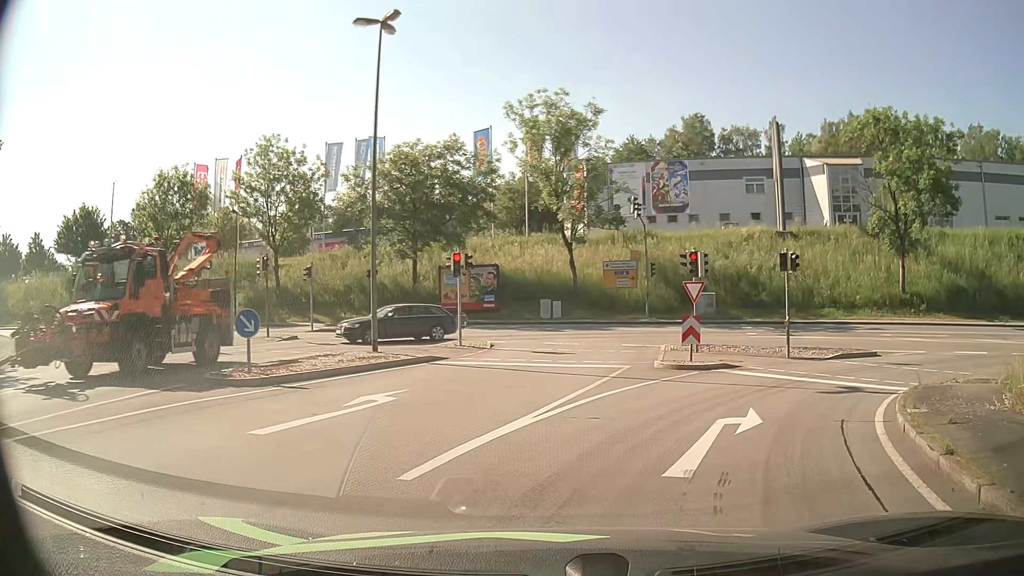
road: primary_link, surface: asphalt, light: Day
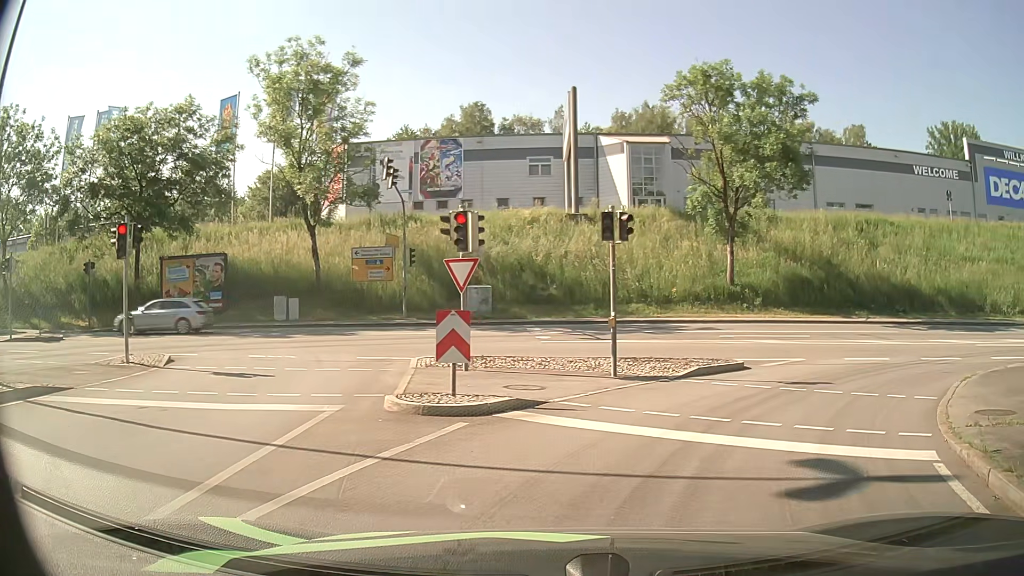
(+1.1, +8.2) m; +18°
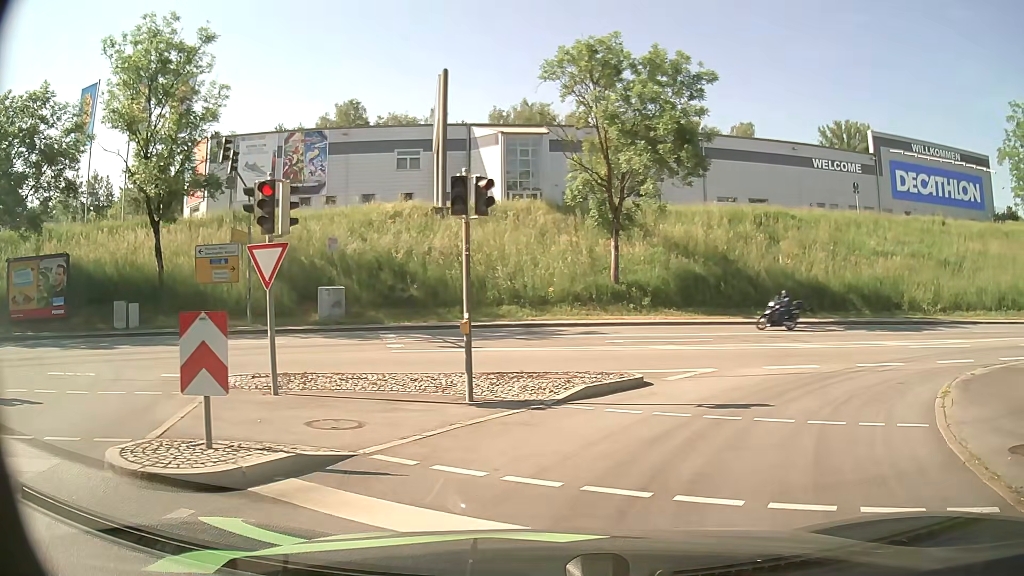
(+0.4, +3.7) m; +11°
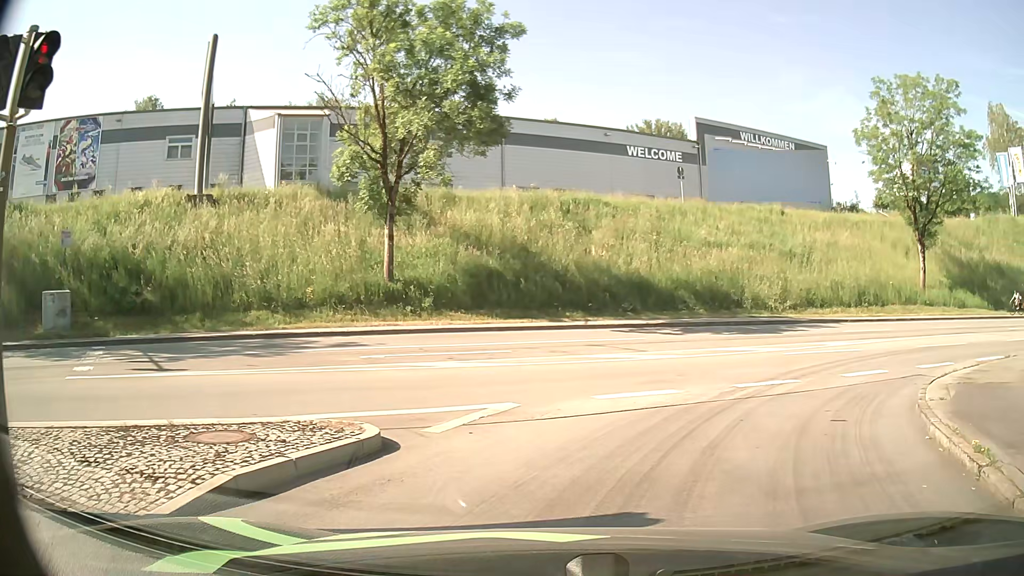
(+0.9, +6.0) m; +17°
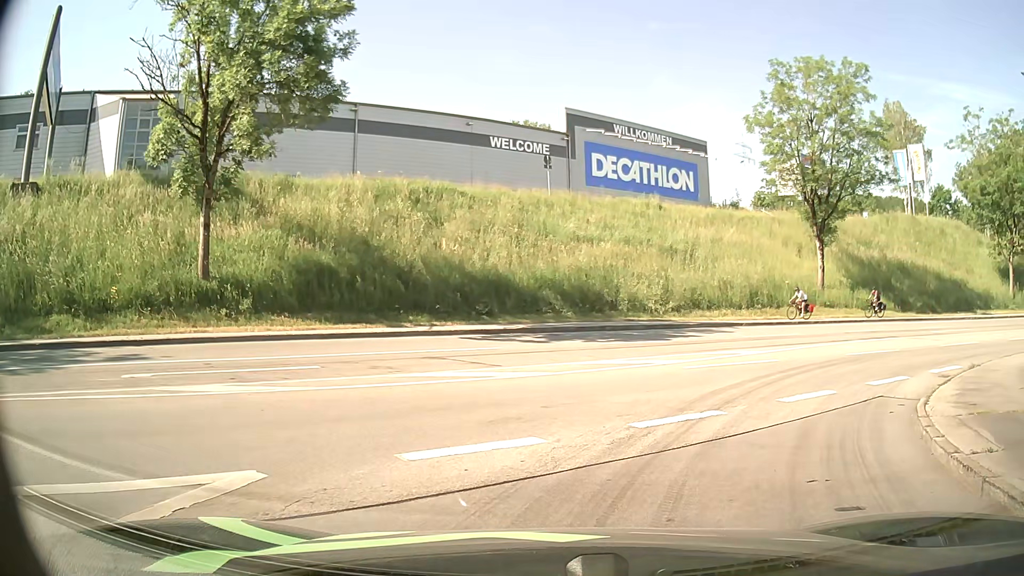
(+0.4, +4.3) m; +11°
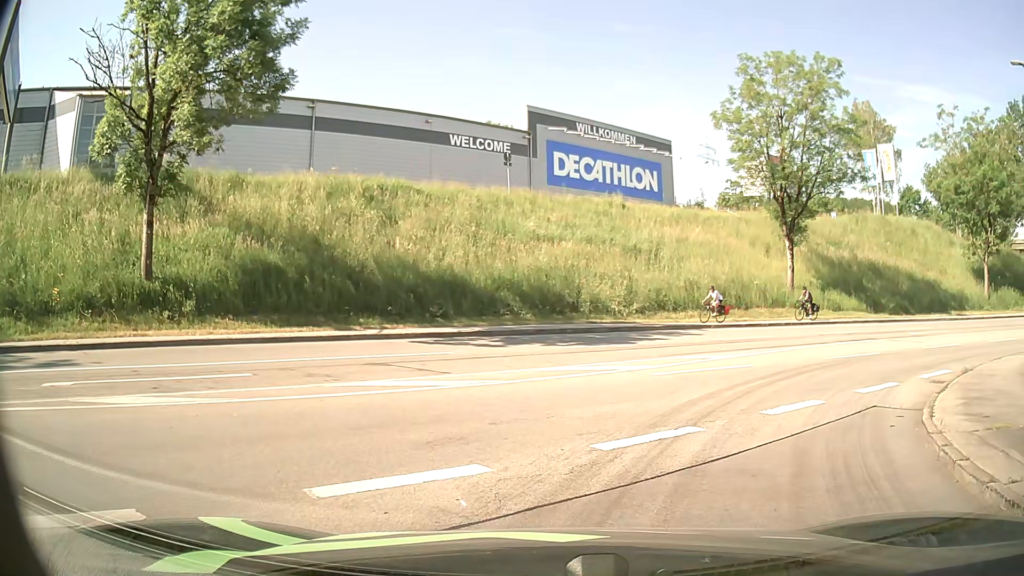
(0.0, +1.2) m; +3°
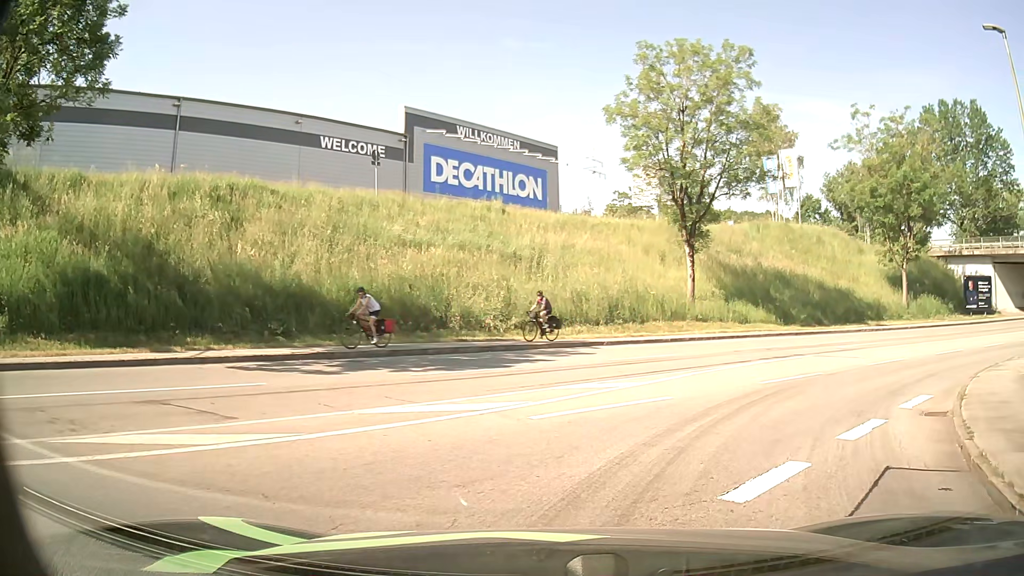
(+0.4, +4.1) m; +10°
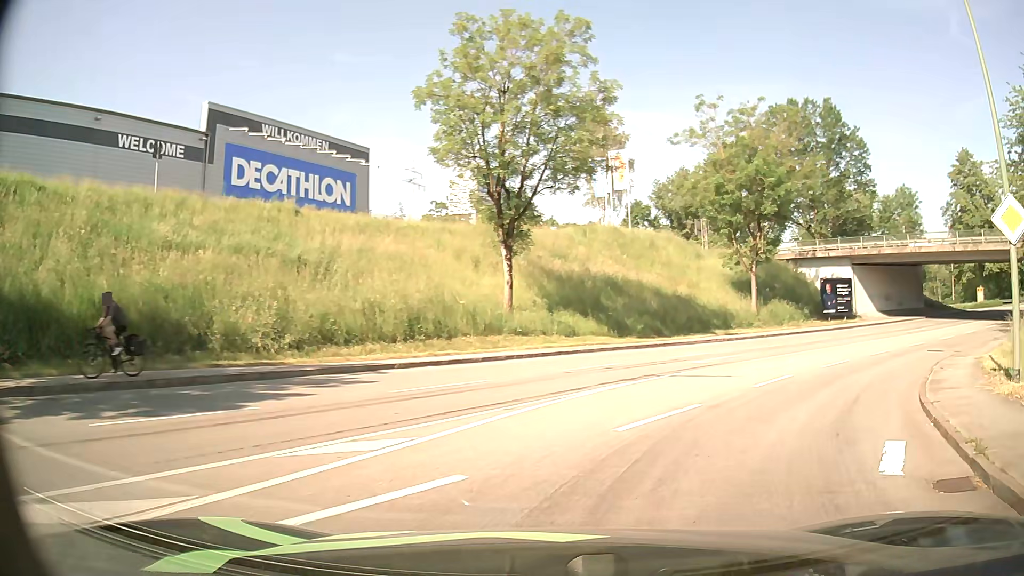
(+0.7, +5.1) m; +16°
(+2, +10) (+8, +18) (+14, +25) (+22, +32) (+30, +38) (+38, +44) (+46, +49) (+56, +53) (+65, +57) (+75, +59) m
